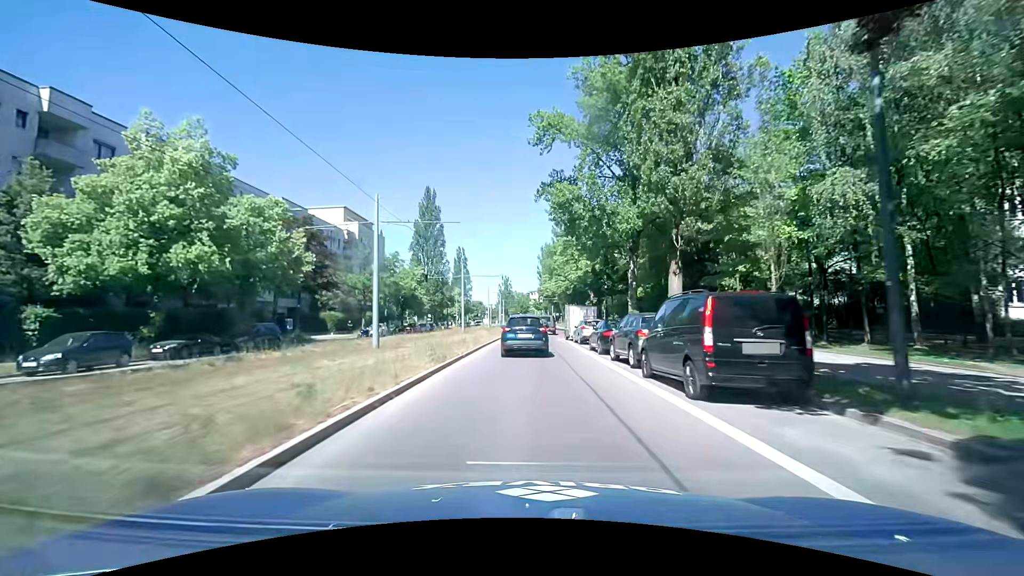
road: secondary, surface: asphalt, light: Day
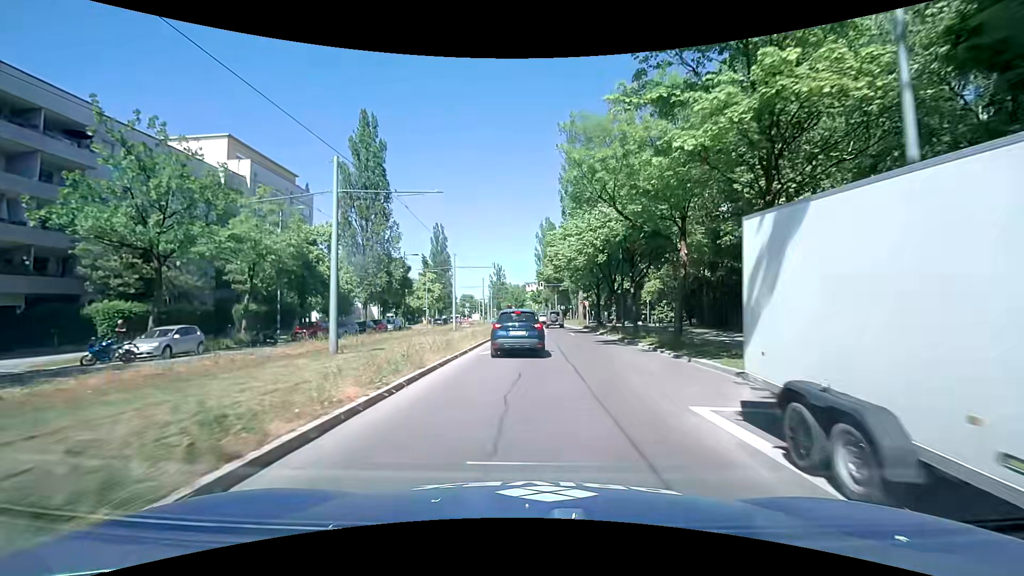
(+0.5, +31.5) m; +1°
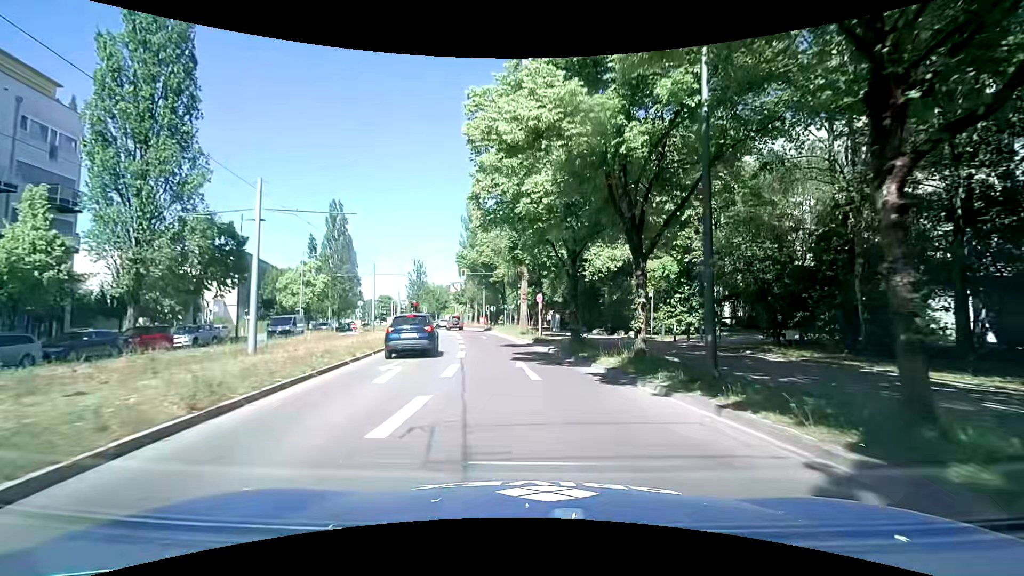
(+1.0, +23.5) m; +10°
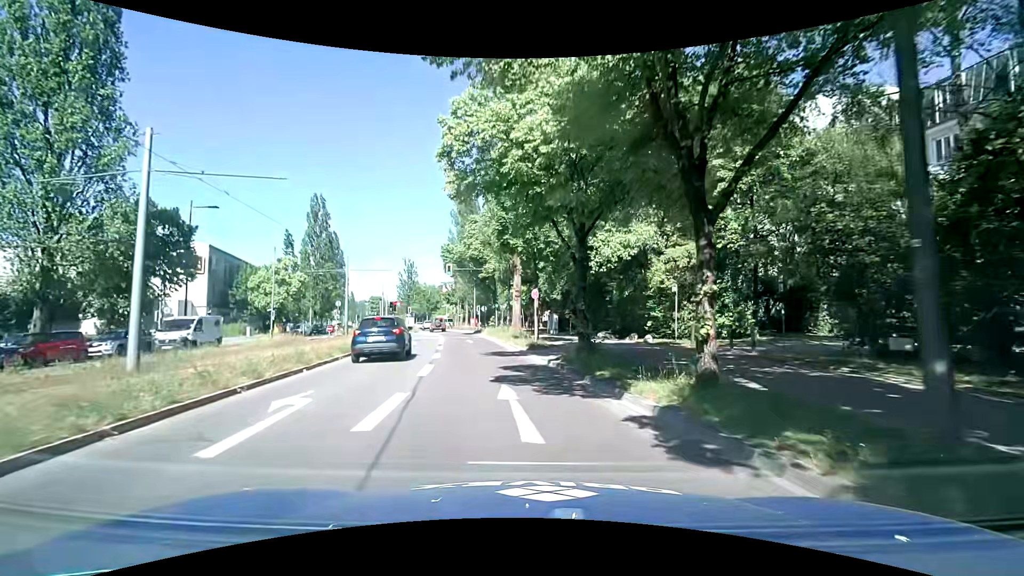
(-0.1, +5.5) m; -2°
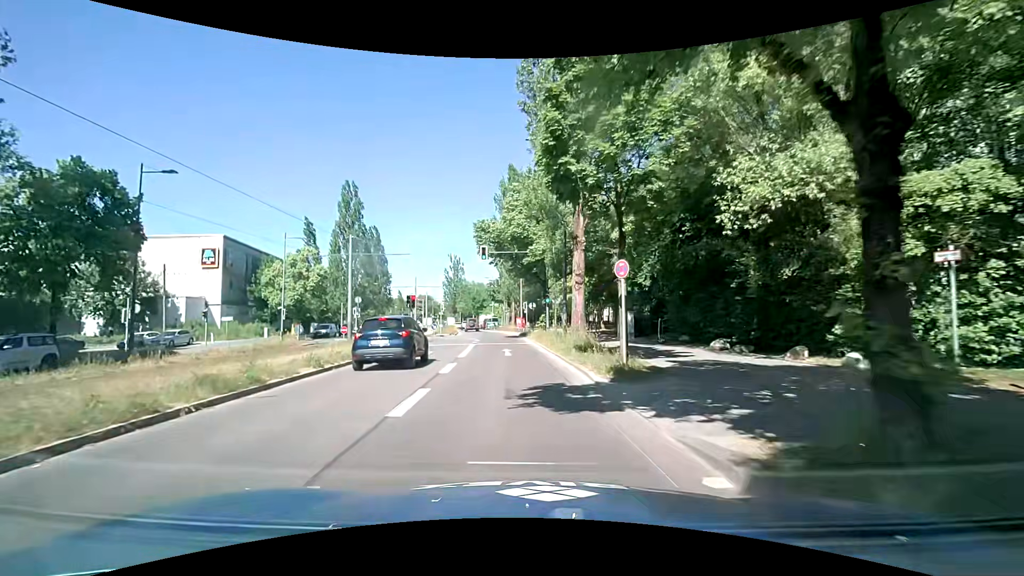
(-0.4, +11.2) m; -6°
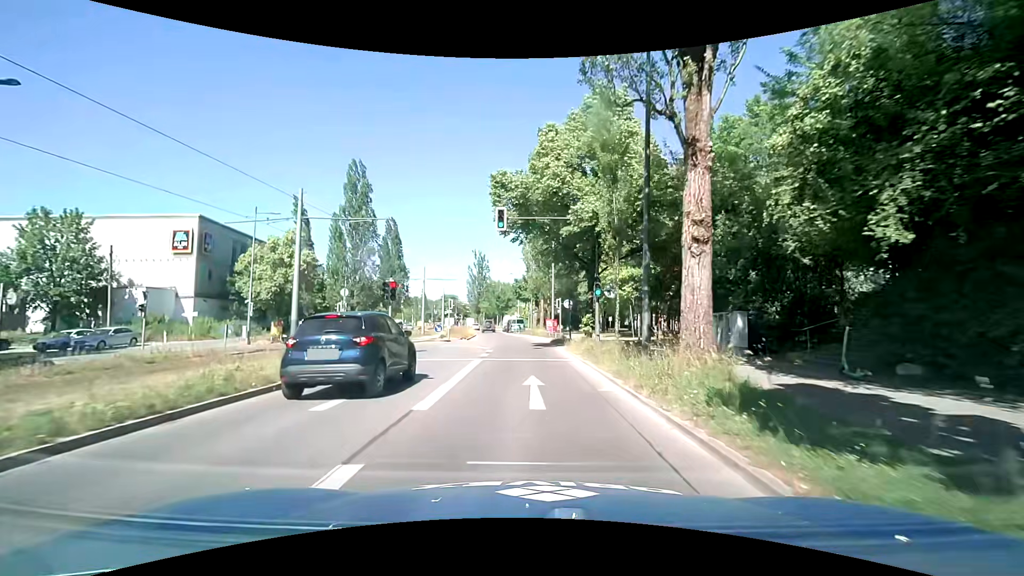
(-0.4, +11.6) m; -2°
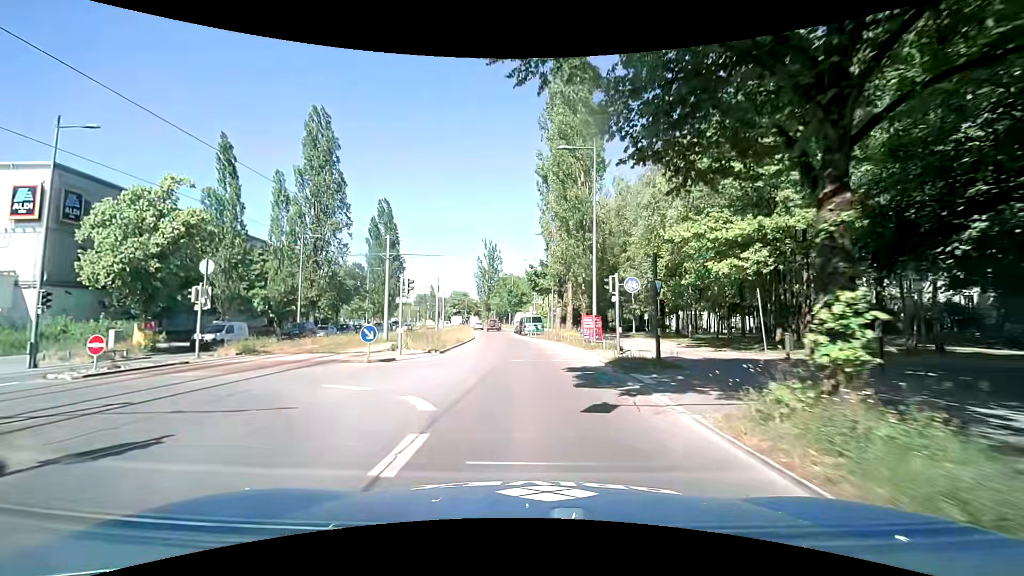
(-0.5, +18.6) m; -2°
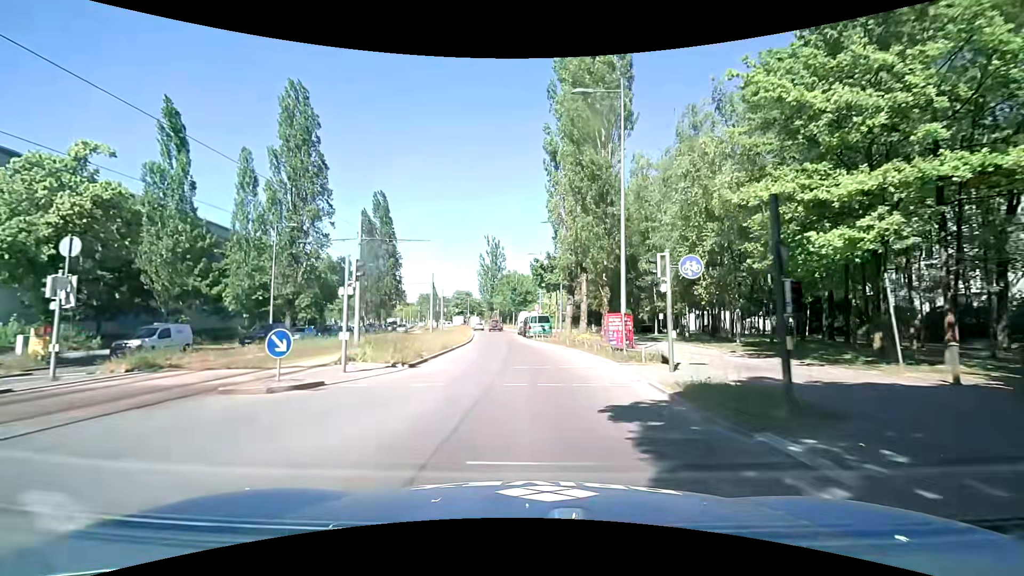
(-0.1, +6.5) m; -1°
(0, +10) (-1, +20) (-2, +30) (-3, +40) (-3, +50) (-4, +60) (-4, +70) (-5, +80) (-6, +90) (-8, +100) m
